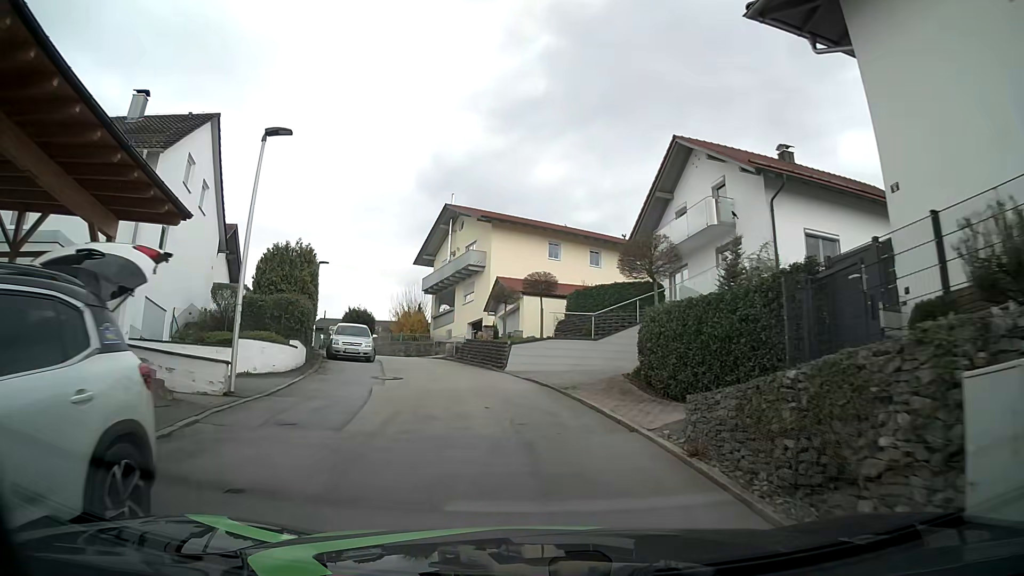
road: residential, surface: asphalt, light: Day
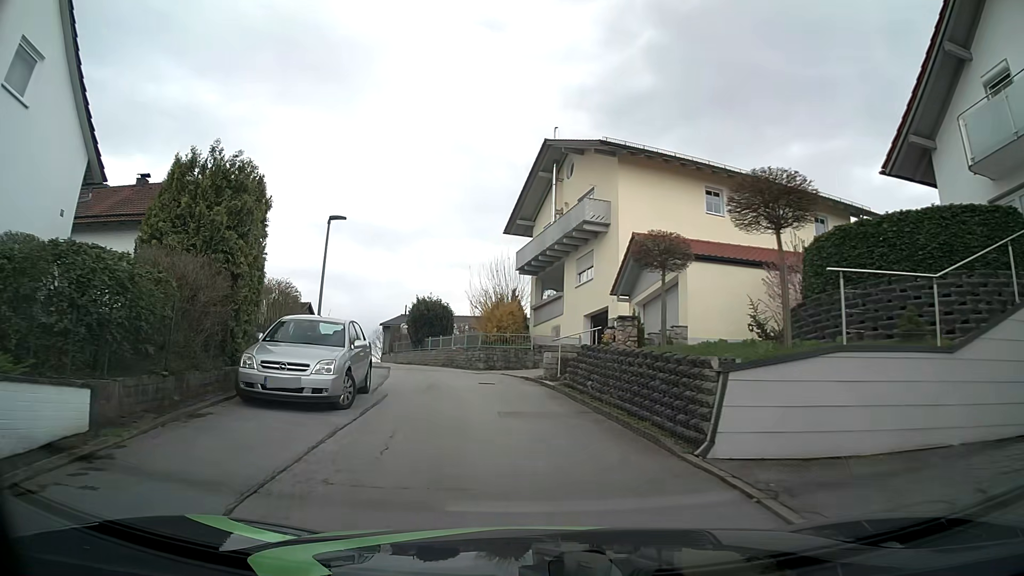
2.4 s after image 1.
(-1.3, +16.1) m; -10°
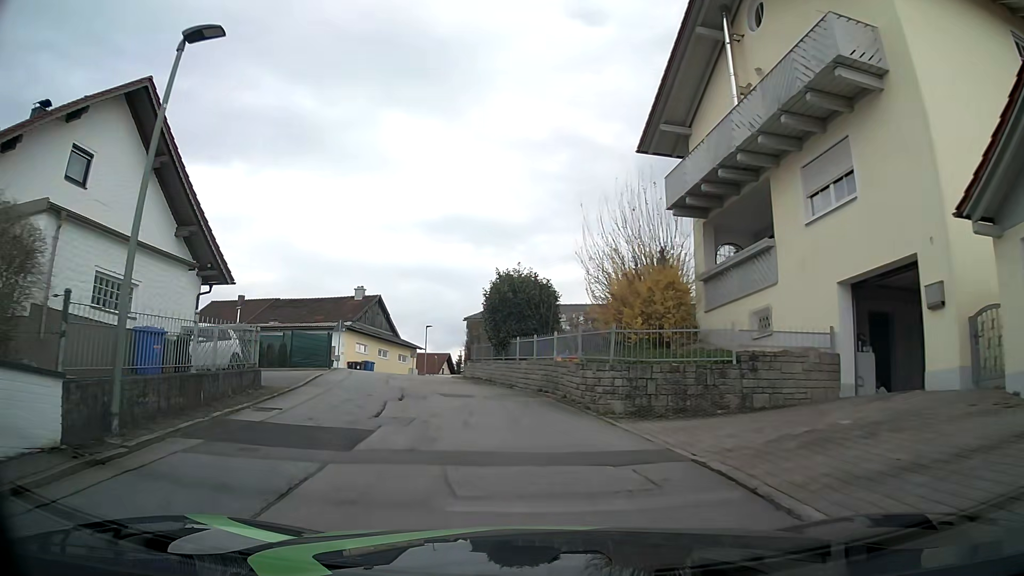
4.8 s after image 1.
(-1.3, +16.0) m; -10°
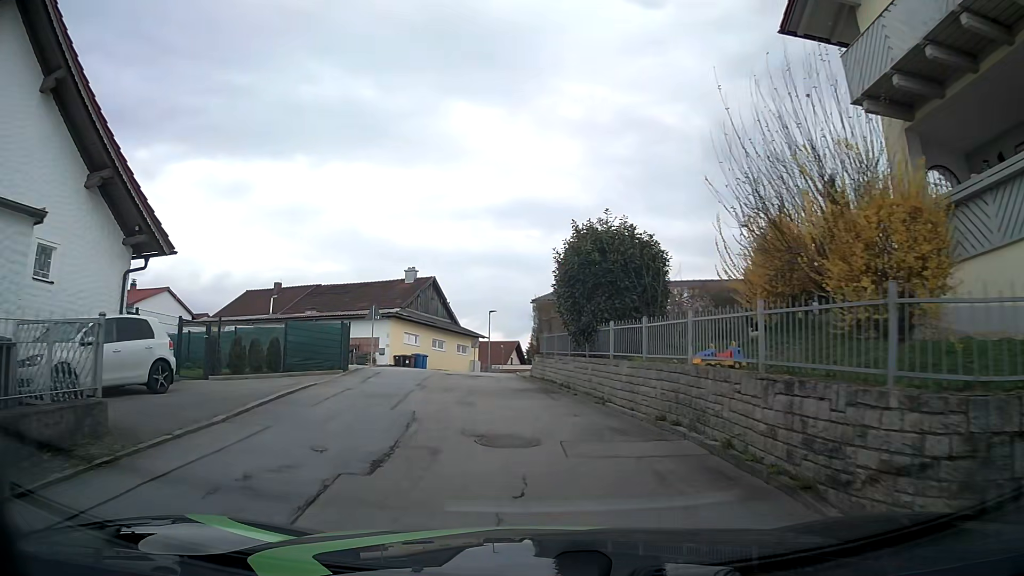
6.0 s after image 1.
(-0.4, +8.1) m; -6°
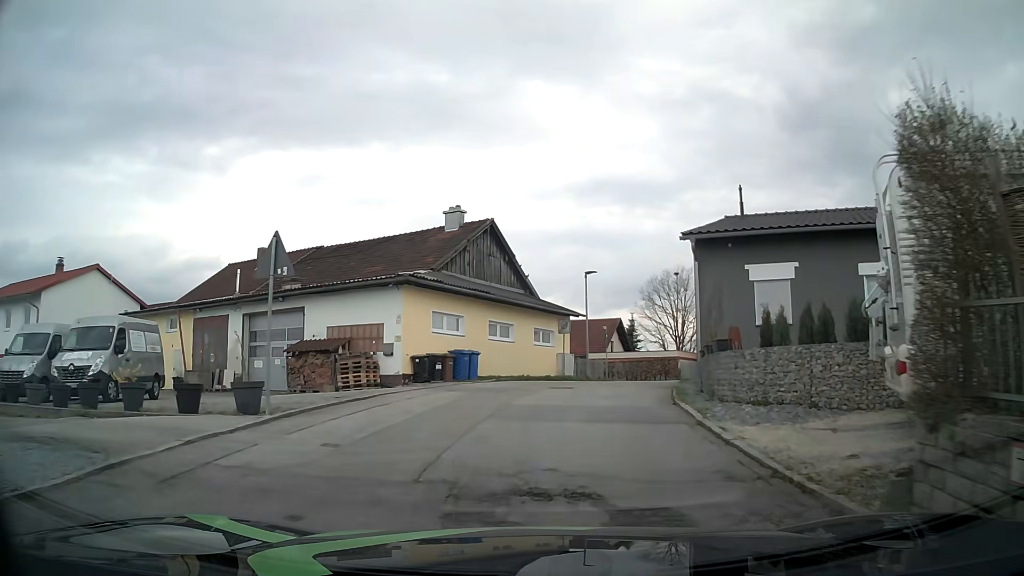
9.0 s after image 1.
(-1.9, +20.1) m; -6°
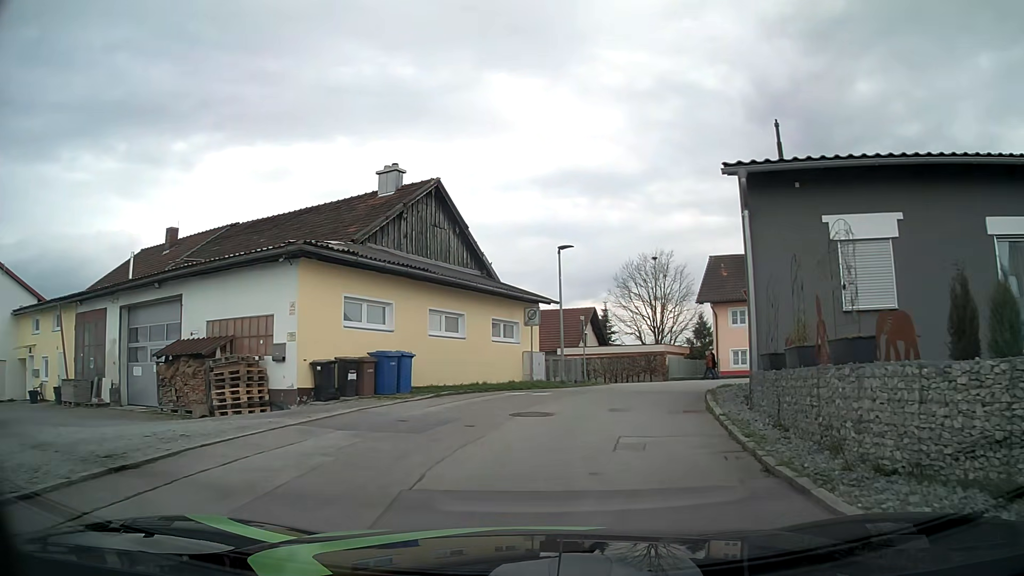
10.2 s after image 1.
(0.0, +7.1) m; +2°
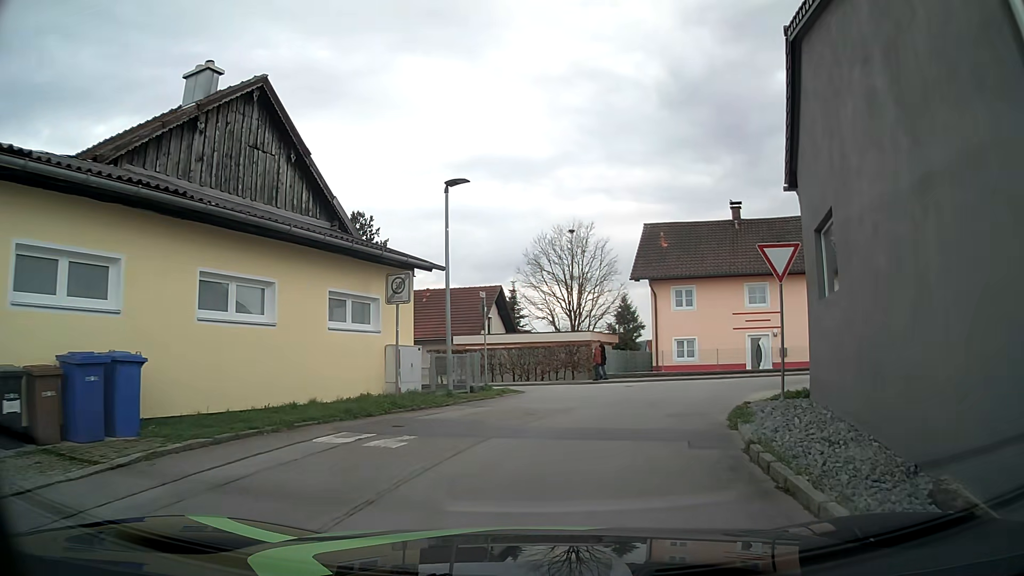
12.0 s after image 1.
(+0.5, +9.0) m; +7°
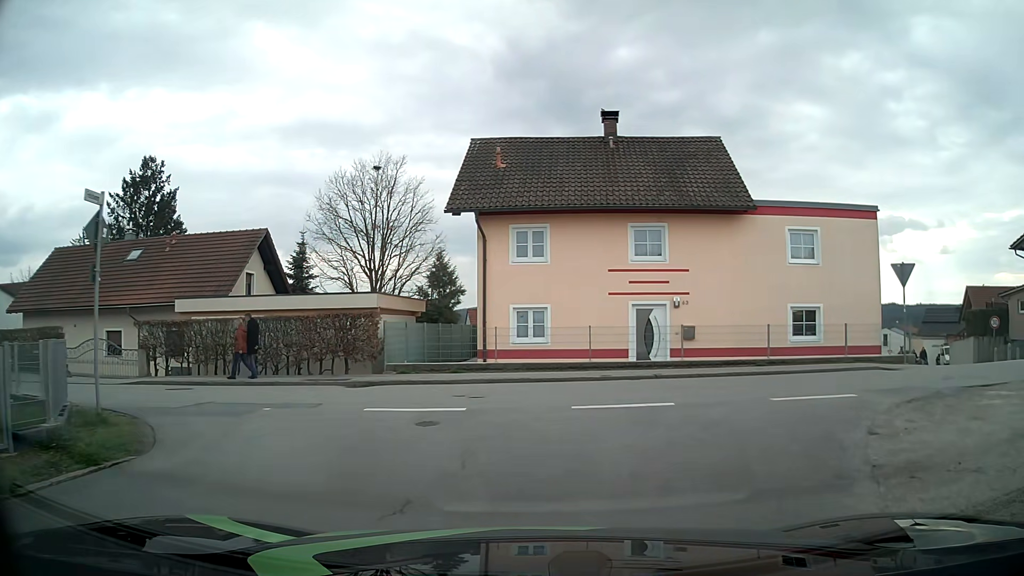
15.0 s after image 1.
(+1.6, +12.4) m; +17°
